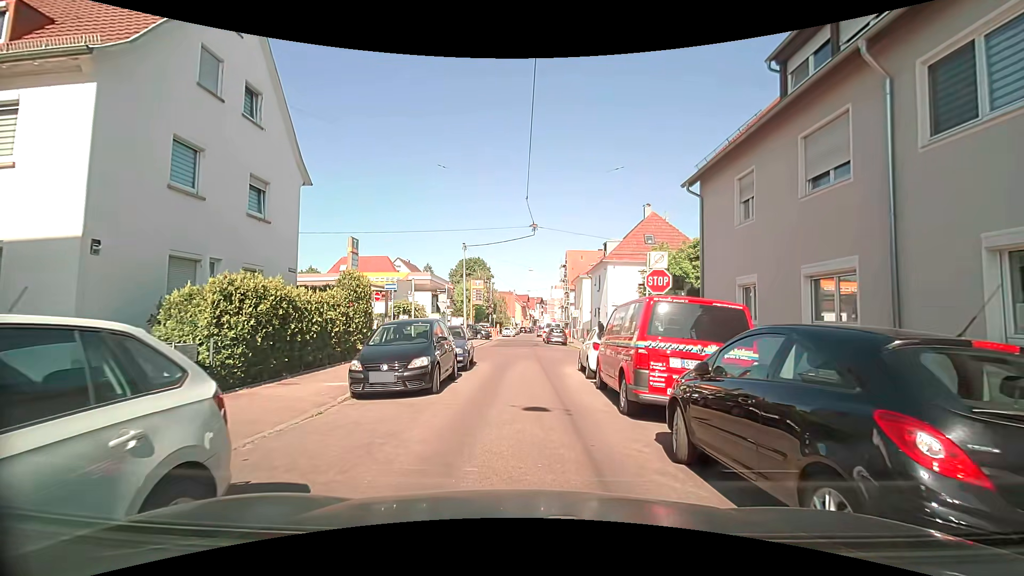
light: Day
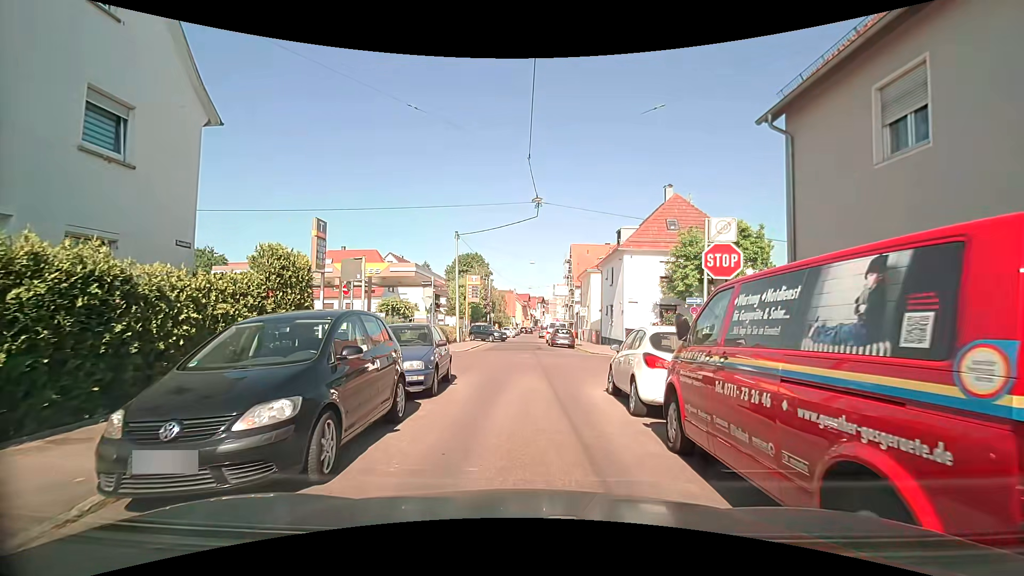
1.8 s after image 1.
(0.0, +5.7) m; 0°
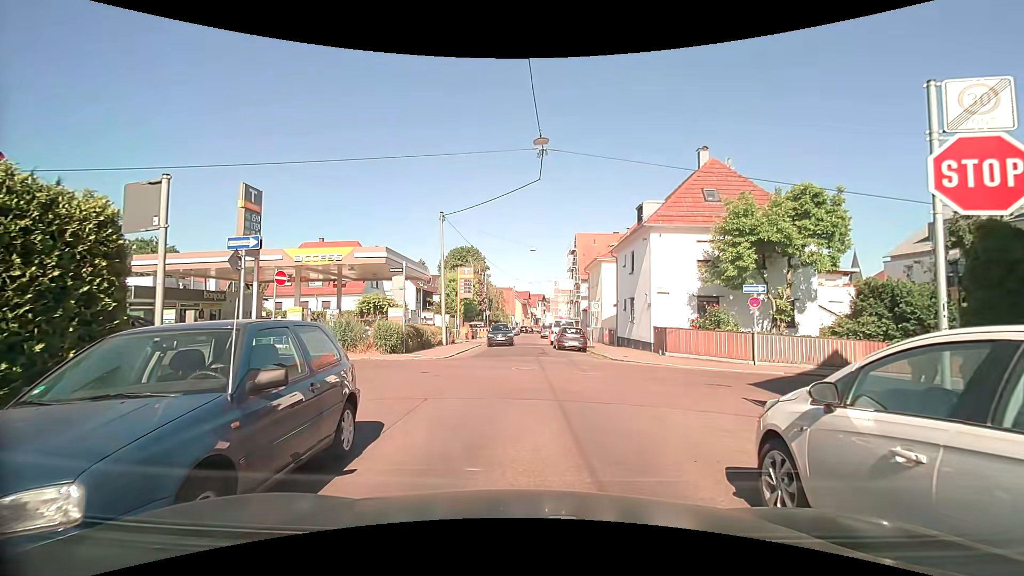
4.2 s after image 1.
(+0.1, +6.9) m; +1°
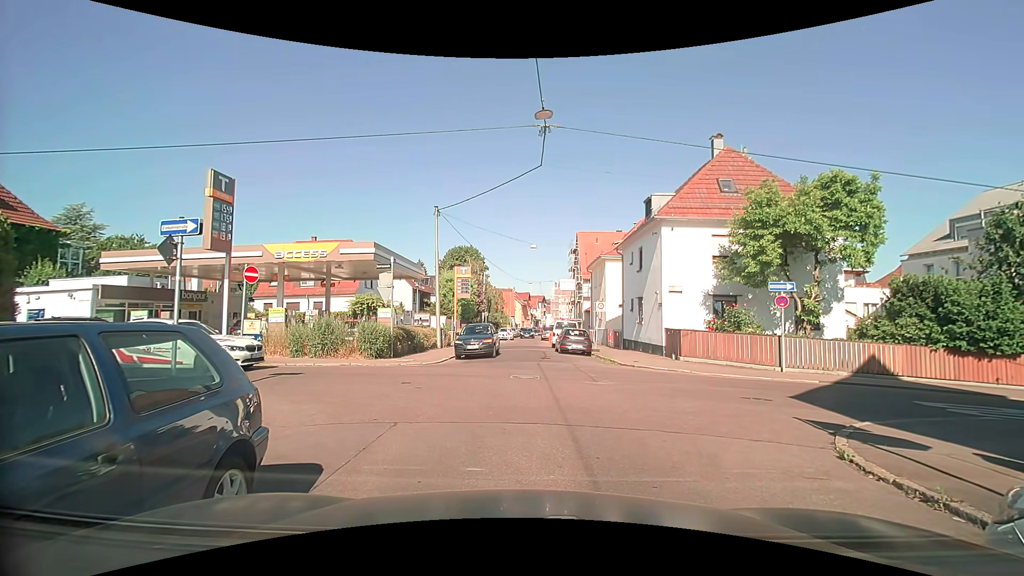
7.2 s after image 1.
(0.0, +2.0) m; 0°
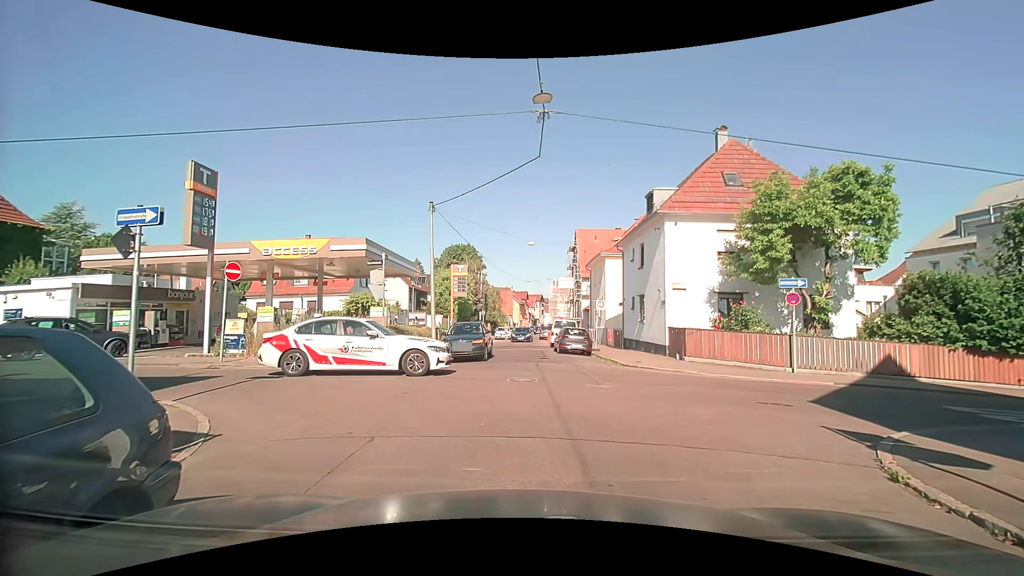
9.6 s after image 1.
(0.0, +0.9) m; 0°
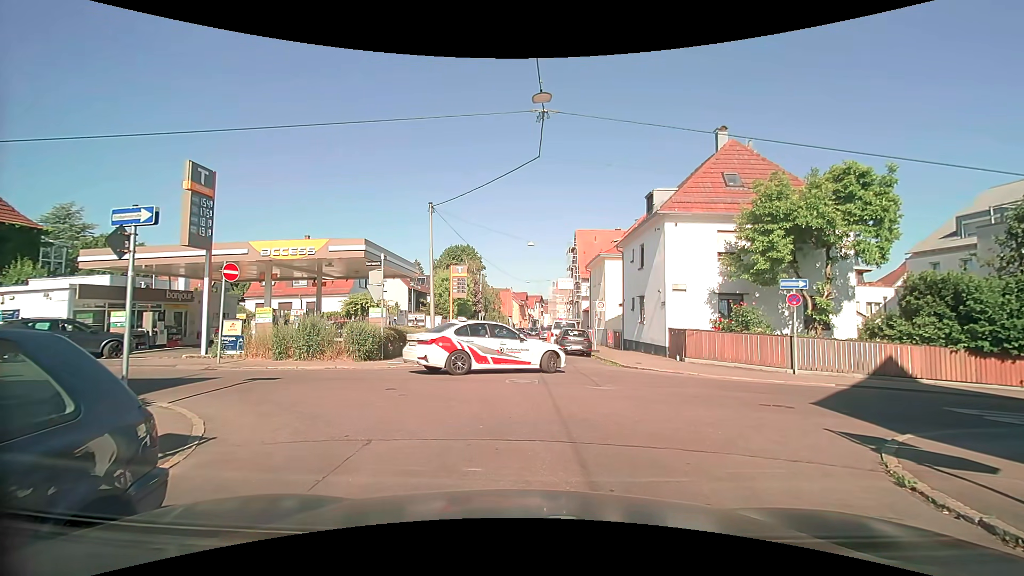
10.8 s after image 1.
(0.0, +0.2) m; 0°
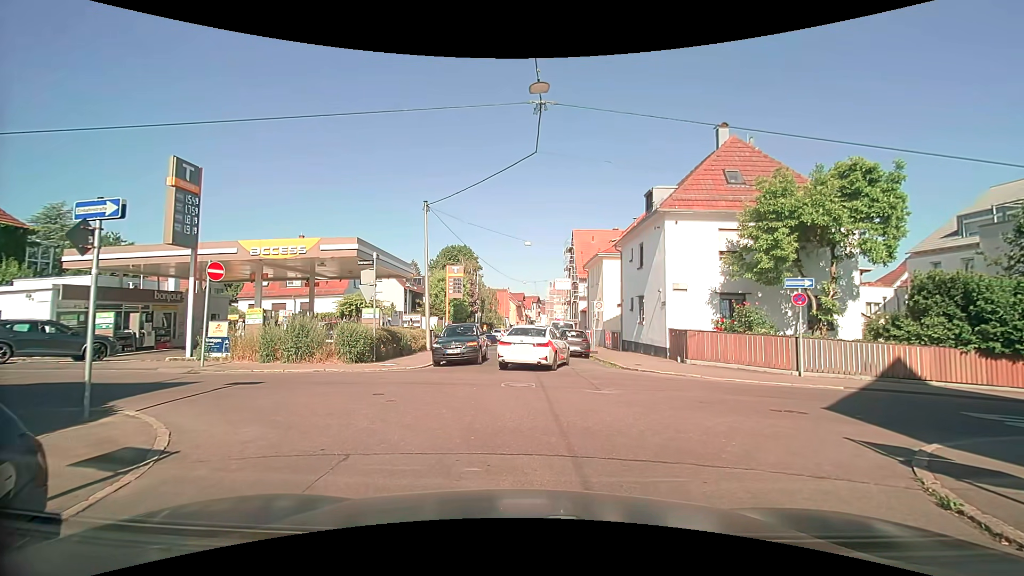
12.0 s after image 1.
(0.0, +0.6) m; 0°
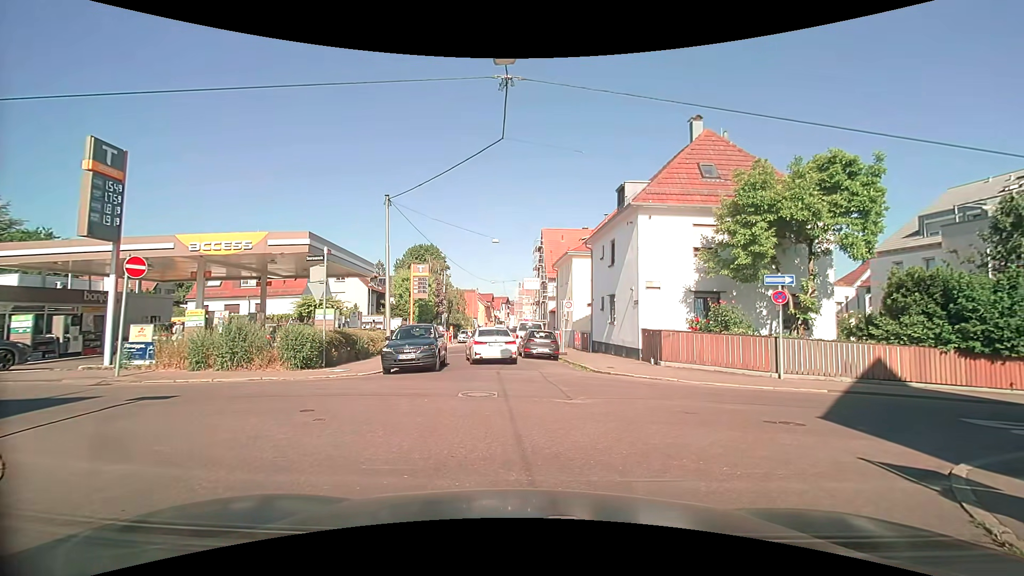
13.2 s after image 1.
(0.0, +1.4) m; +1°
